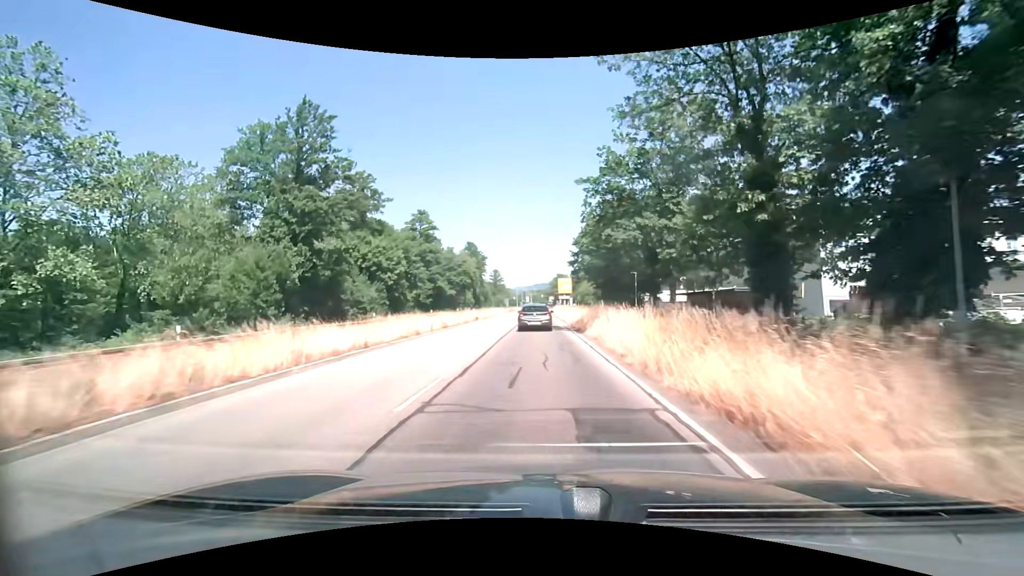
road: primary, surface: asphalt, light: Day
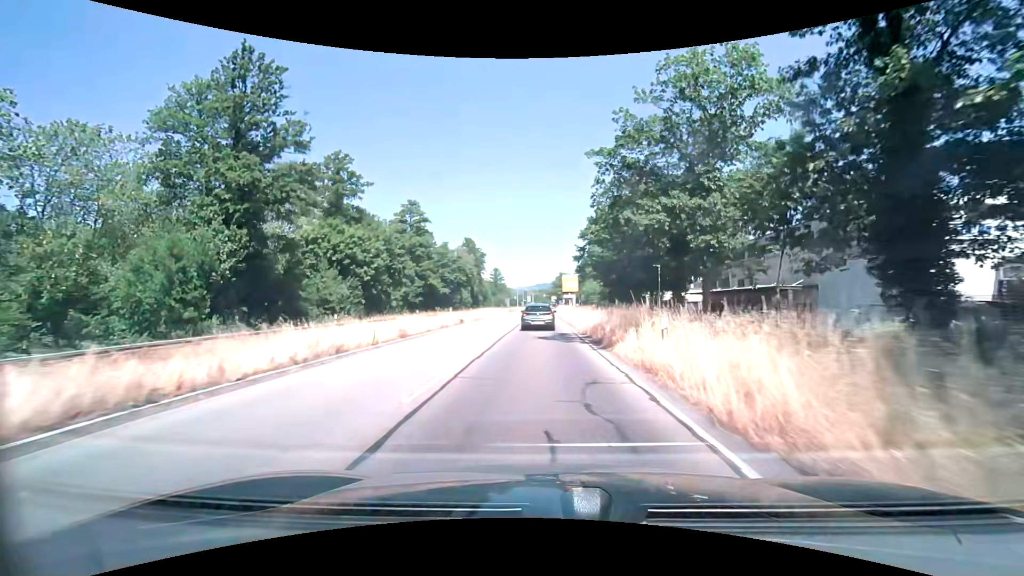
(-0.1, +8.6) m; -1°
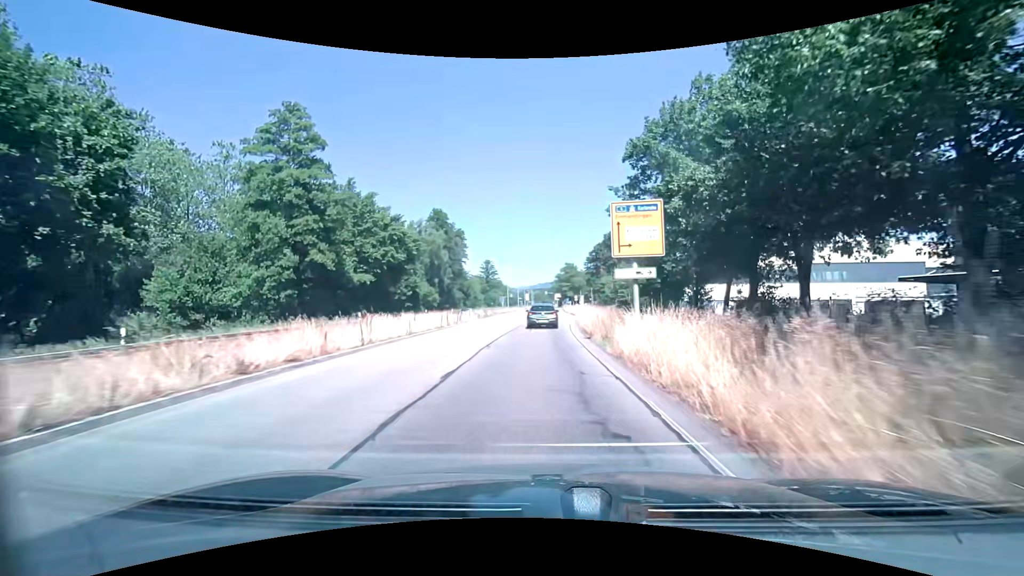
(+0.5, +42.1) m; +1°
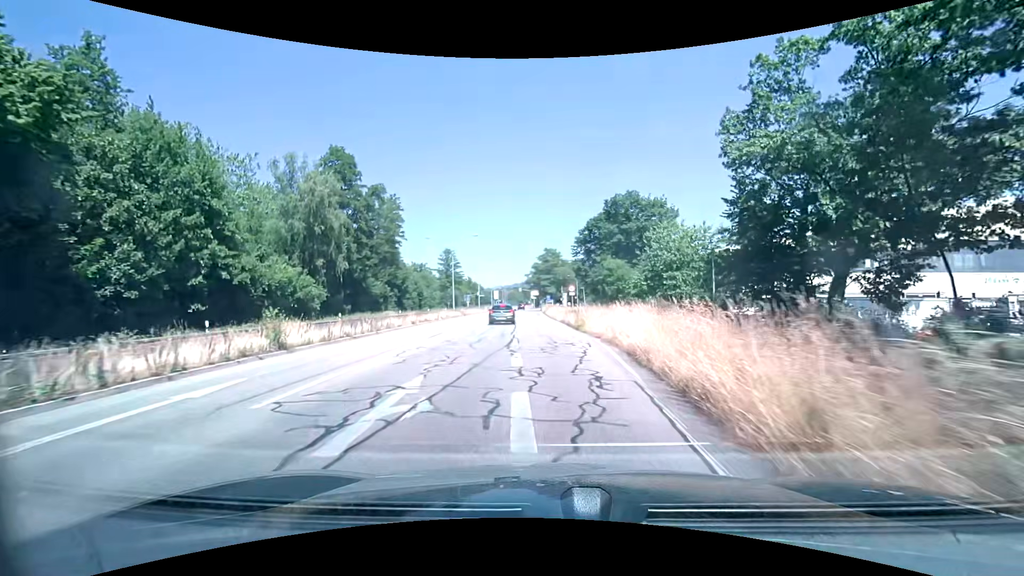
(+0.8, +38.8) m; +2°
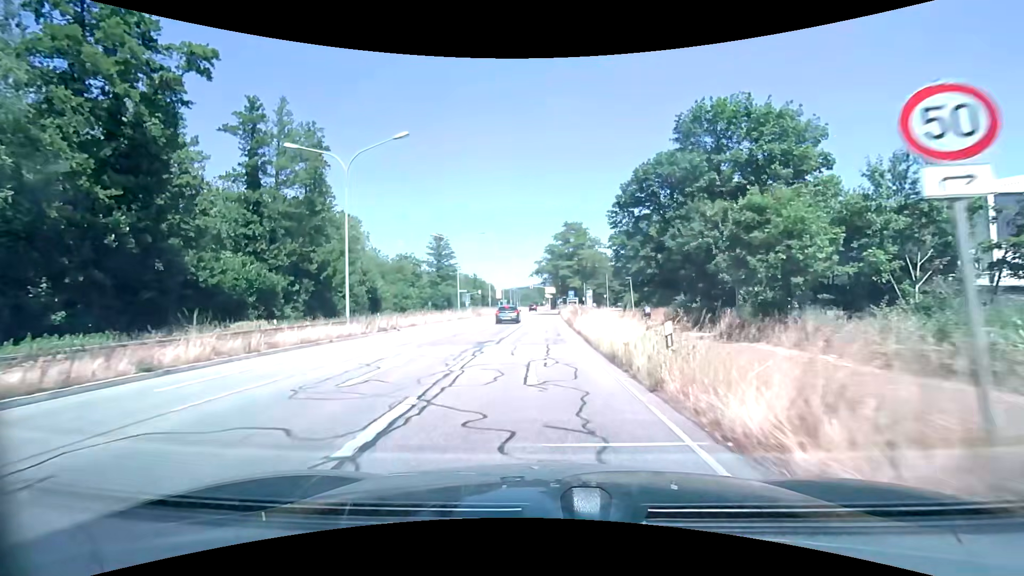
(-0.2, +36.1) m; -2°
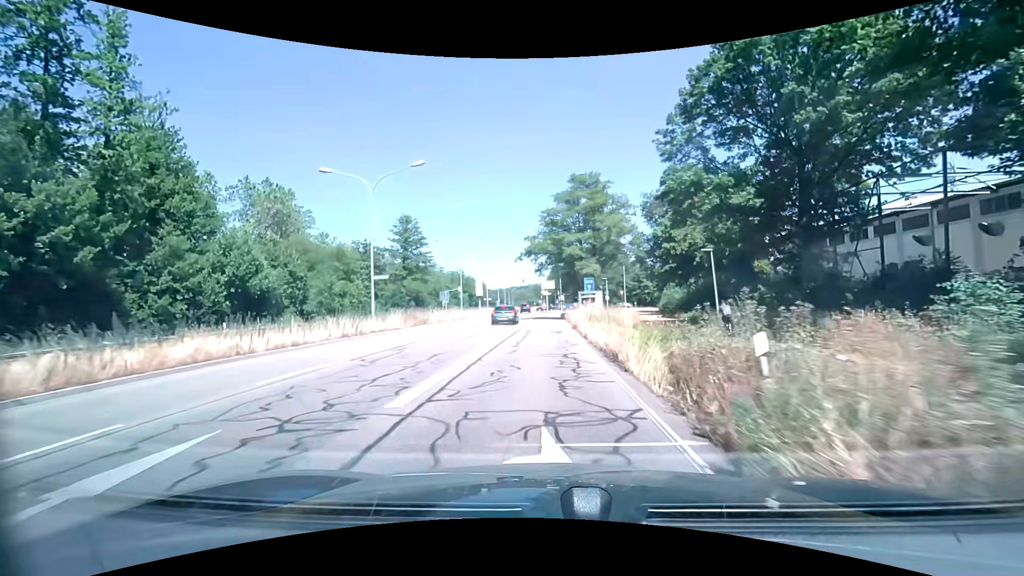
(+0.2, +27.8) m; +1°
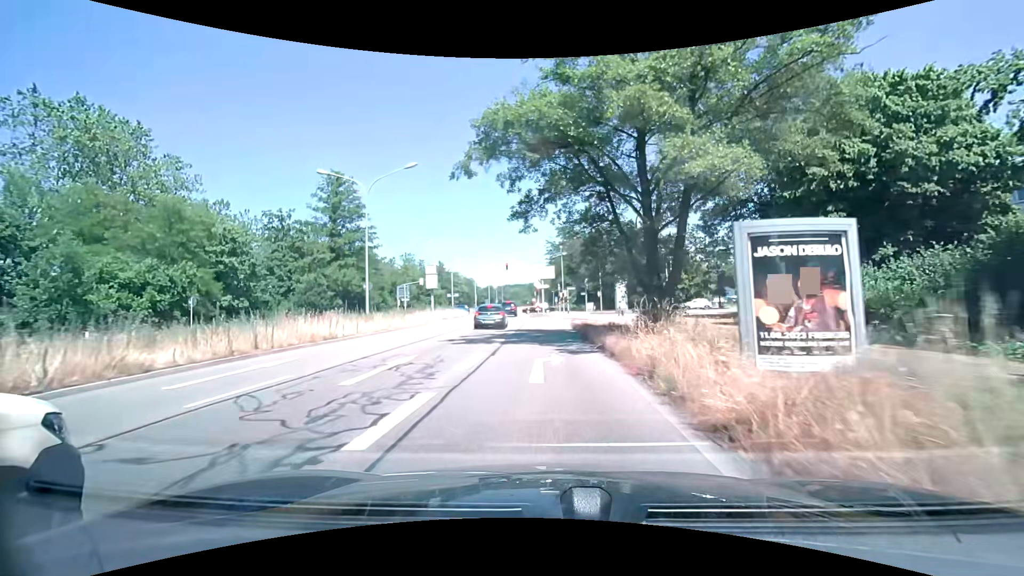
(+0.2, +31.9) m; +1°
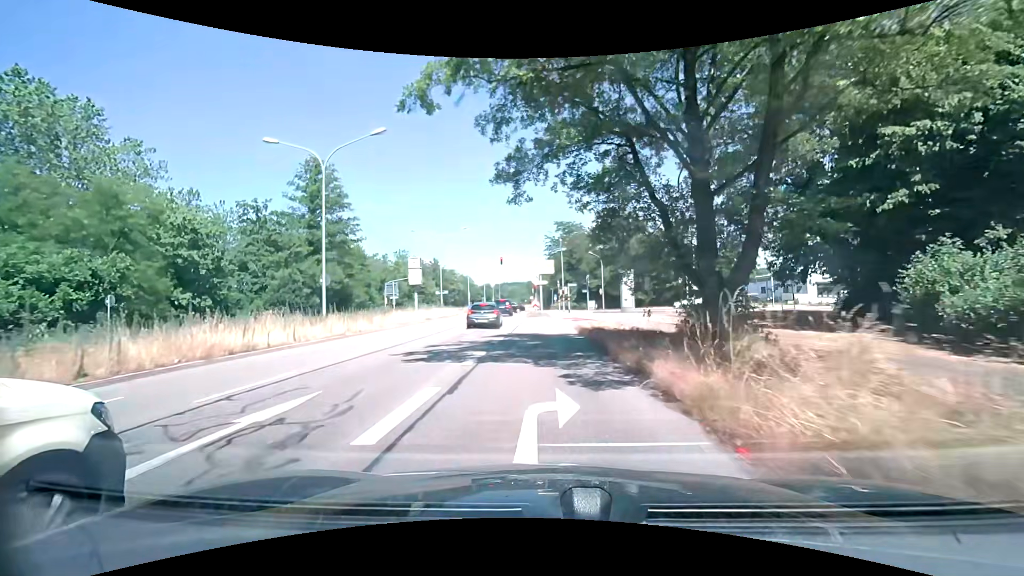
(0.0, +5.7) m; 0°
